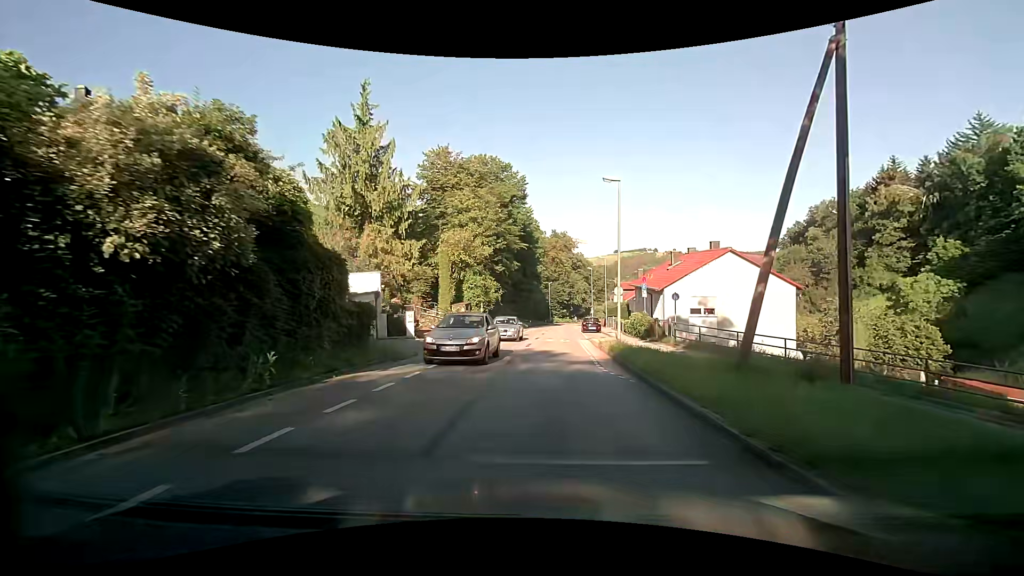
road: tertiary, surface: asphalt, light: Day
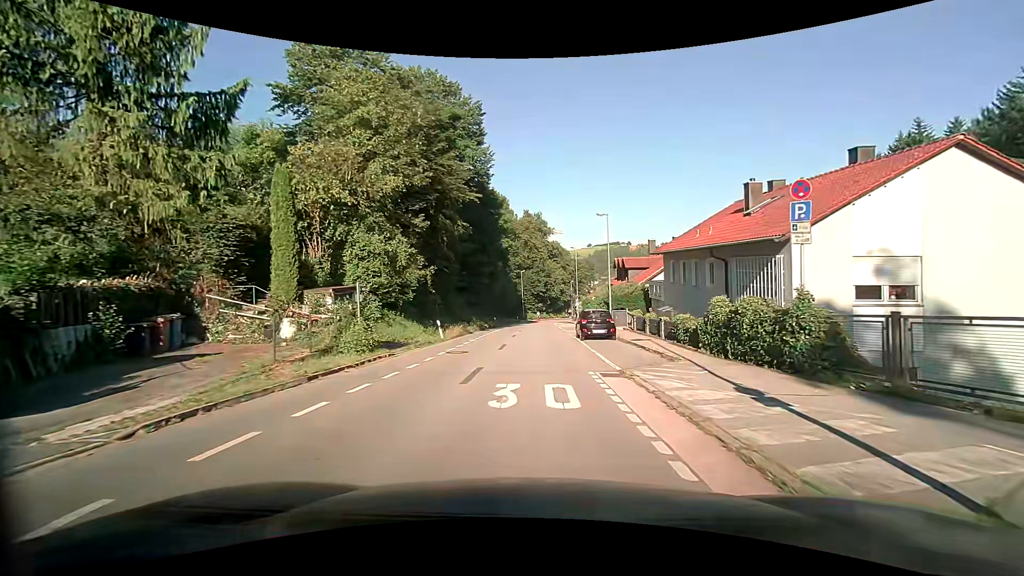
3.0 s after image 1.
(+1.2, +22.2) m; +4°
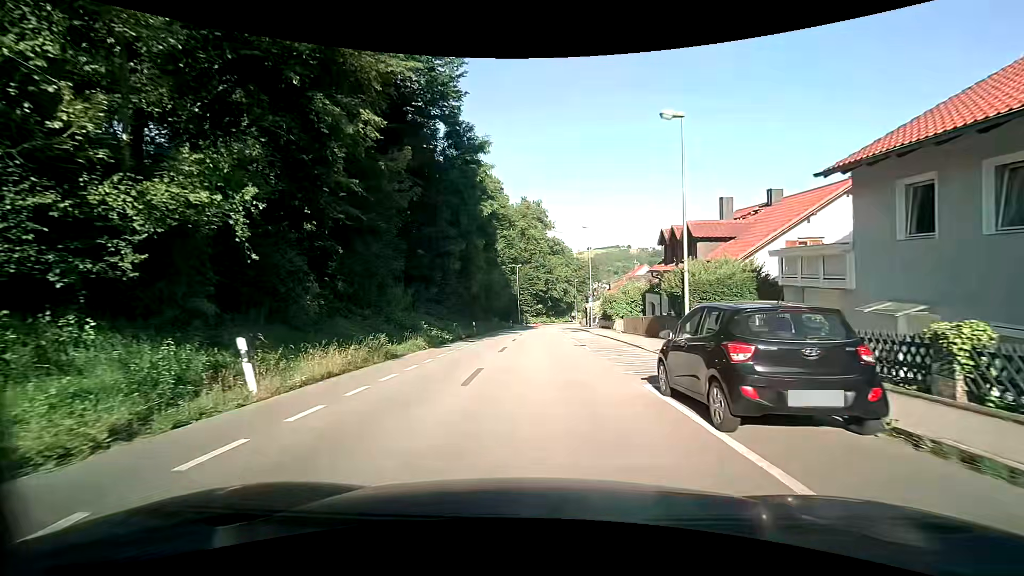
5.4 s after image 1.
(+0.1, +18.1) m; 0°
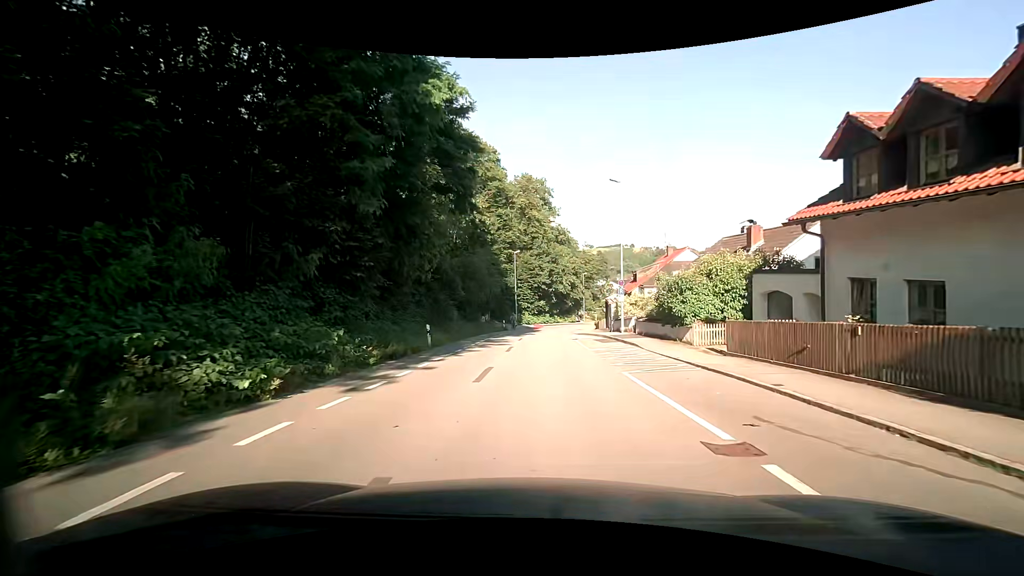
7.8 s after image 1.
(+0.2, +17.1) m; +1°
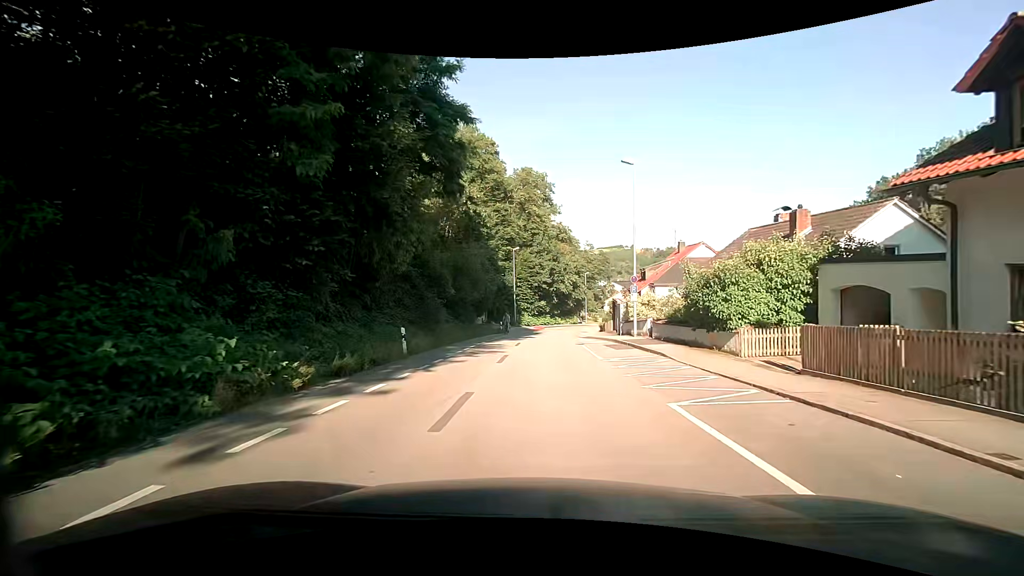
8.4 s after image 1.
(-0.1, +4.2) m; -1°
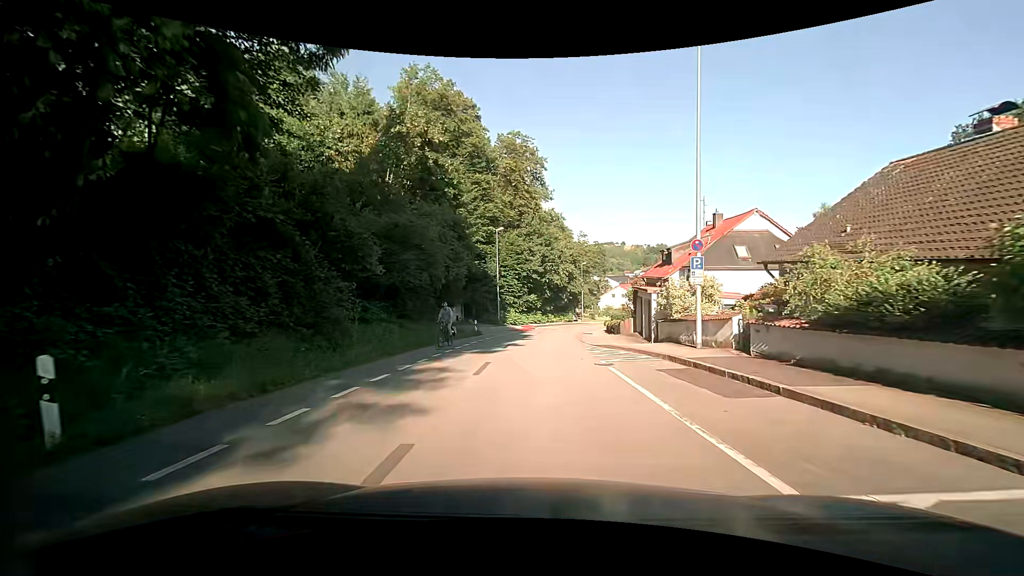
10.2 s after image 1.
(+0.1, +12.9) m; +1°
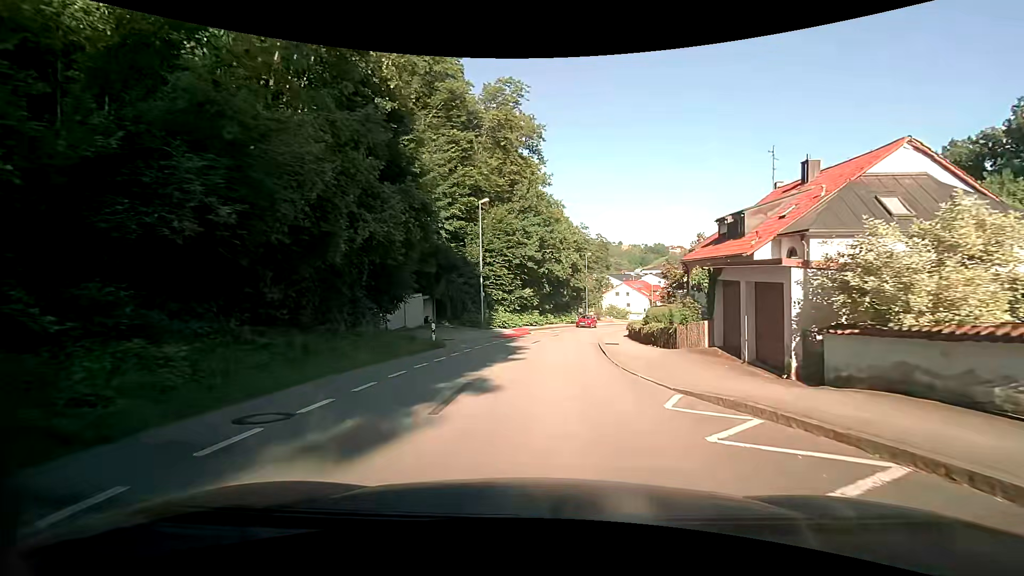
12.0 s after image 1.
(0.0, +13.2) m; 0°
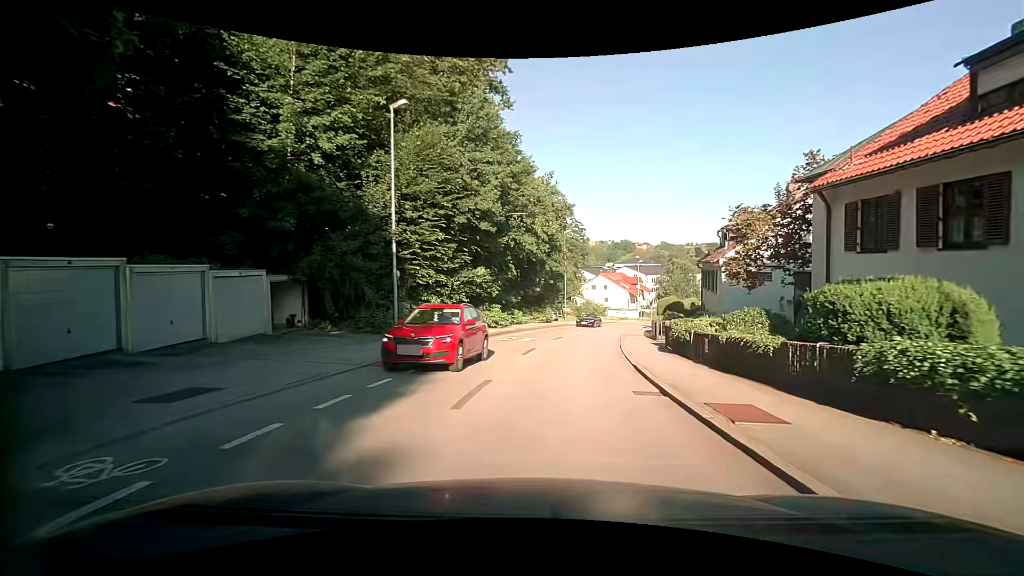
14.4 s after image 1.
(+0.4, +17.7) m; +4°
(0, +10) (+1, +20) (+3, +30) (+5, +40) (+7, +49) (+11, +59) (+15, +68) (+19, +77) (+24, +86) (+29, +94) m
